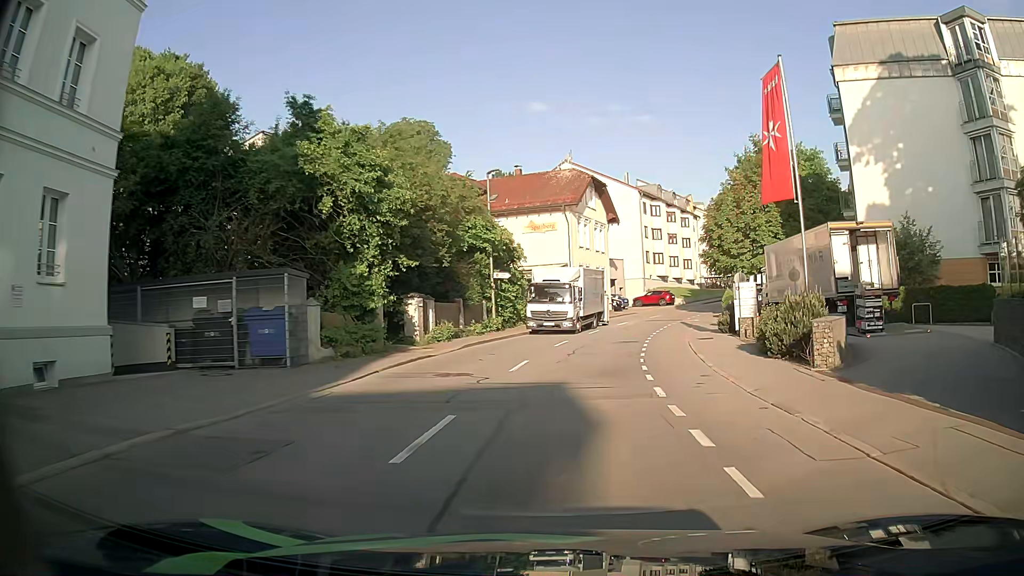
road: tertiary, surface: asphalt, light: Day
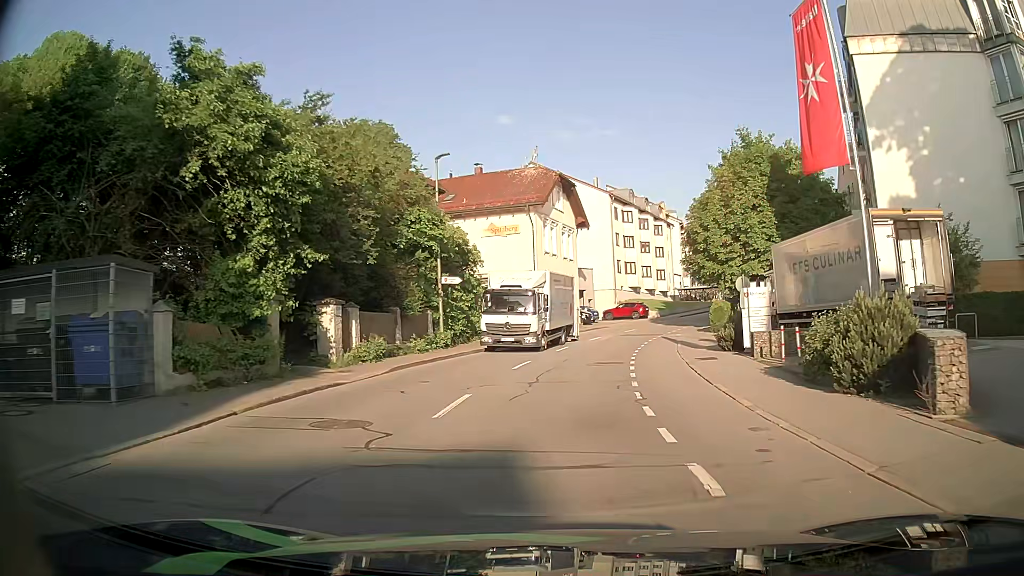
(+0.2, +5.7) m; +3°
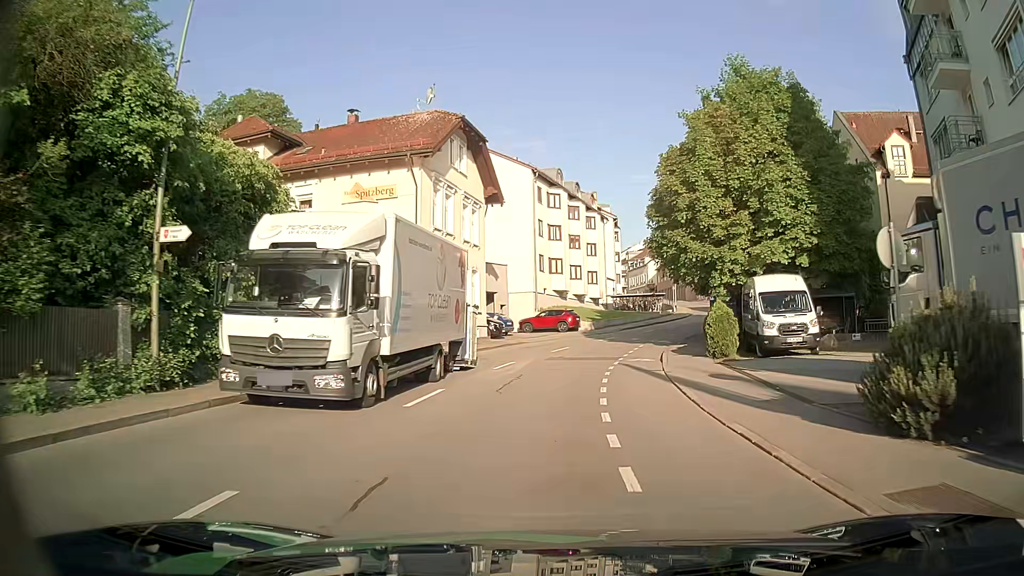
(+1.0, +16.0) m; +7°
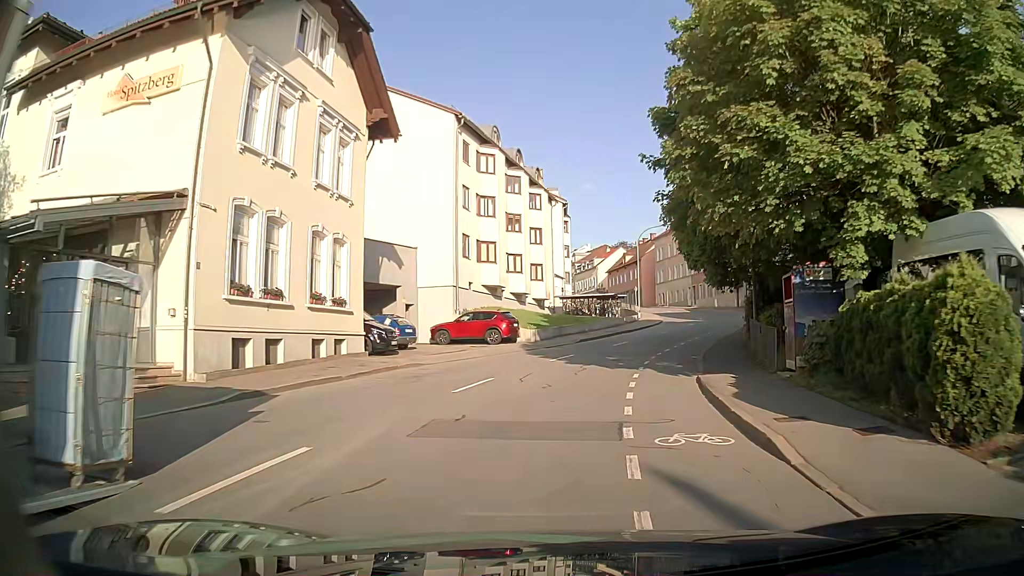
(+0.6, +15.7) m; +4°
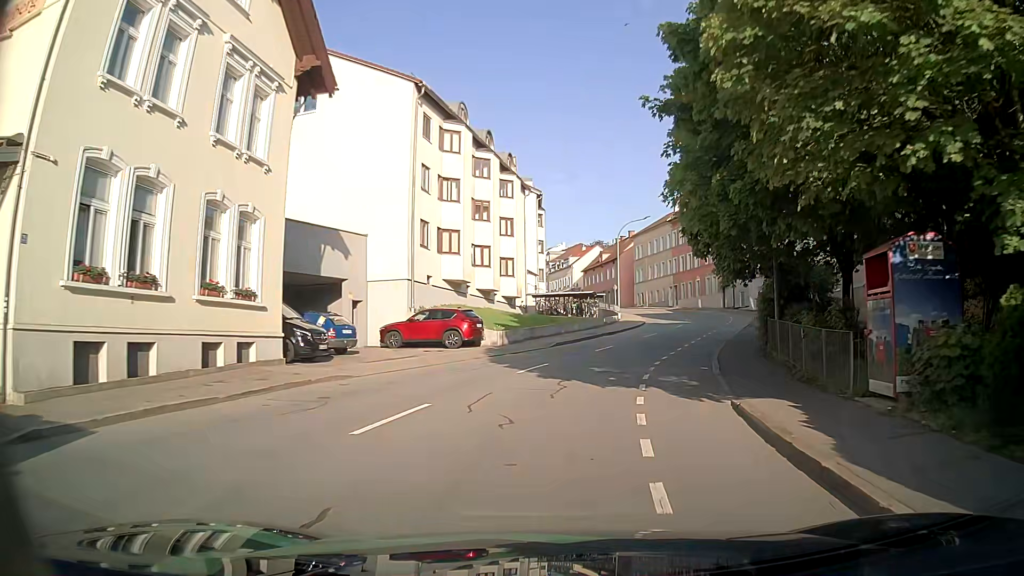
(+0.1, +5.2) m; +2°
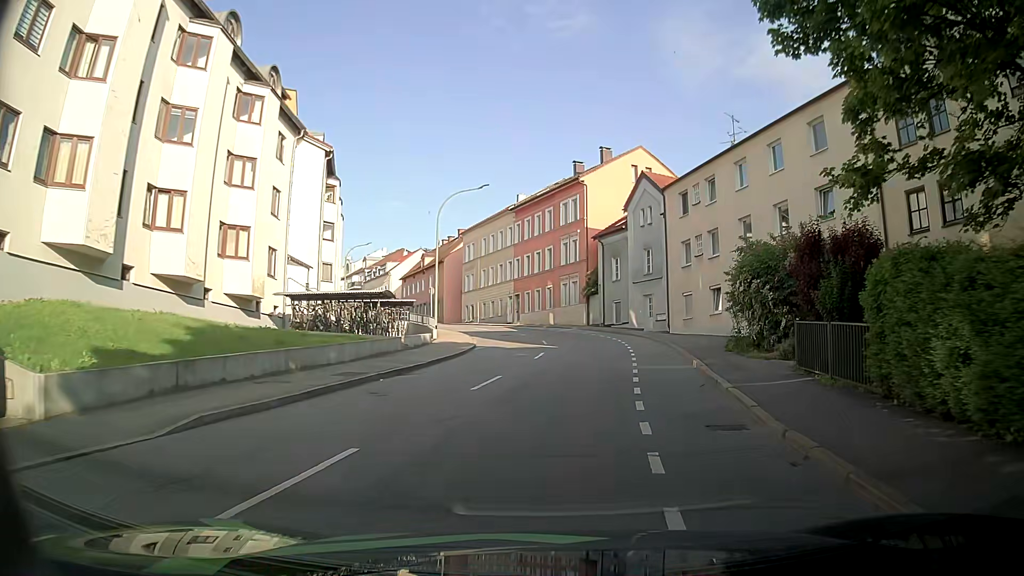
(+2.7, +20.8) m; +16°
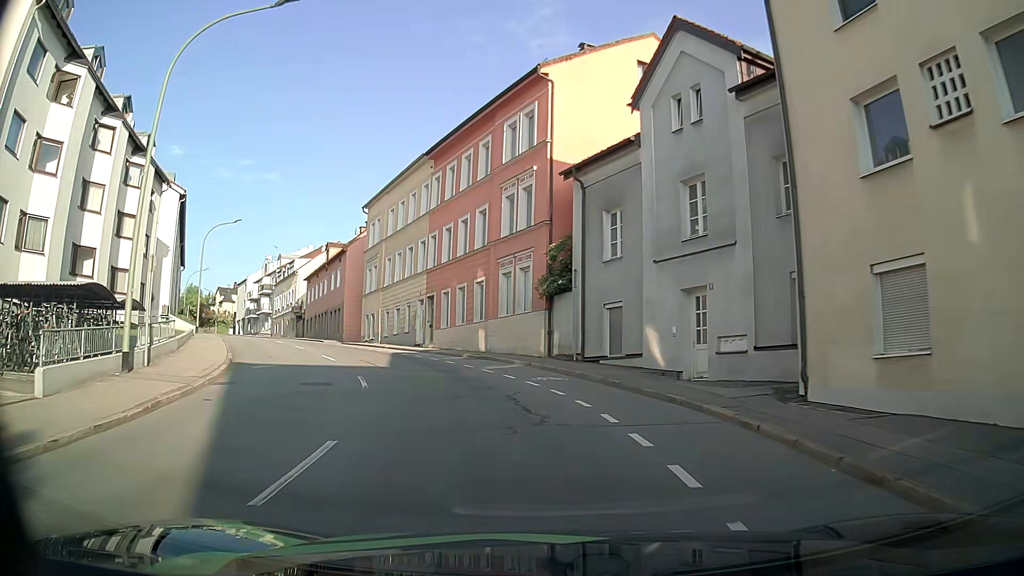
(+1.7, +26.4) m; +2°
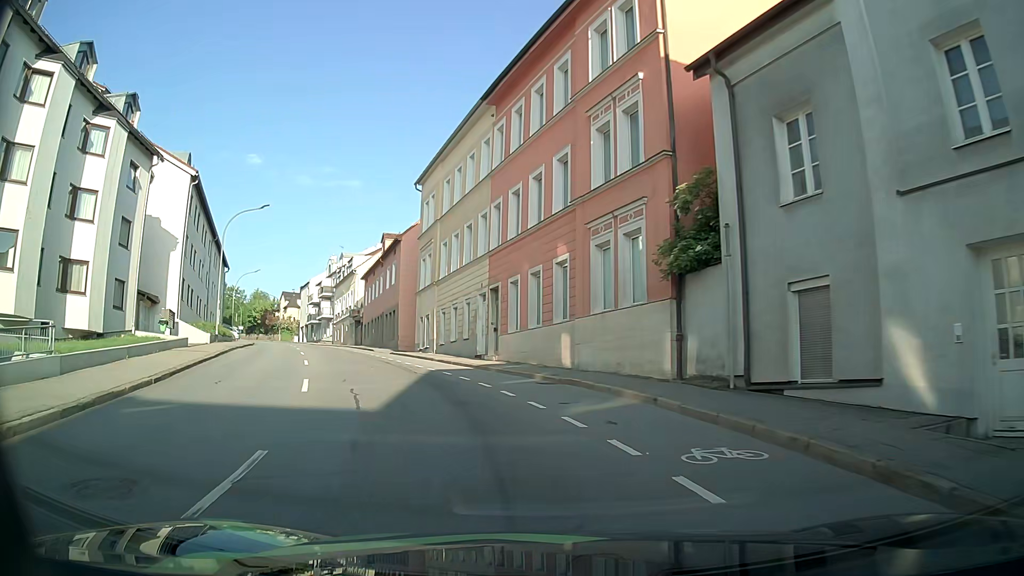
(-0.6, +10.3) m; -7°
